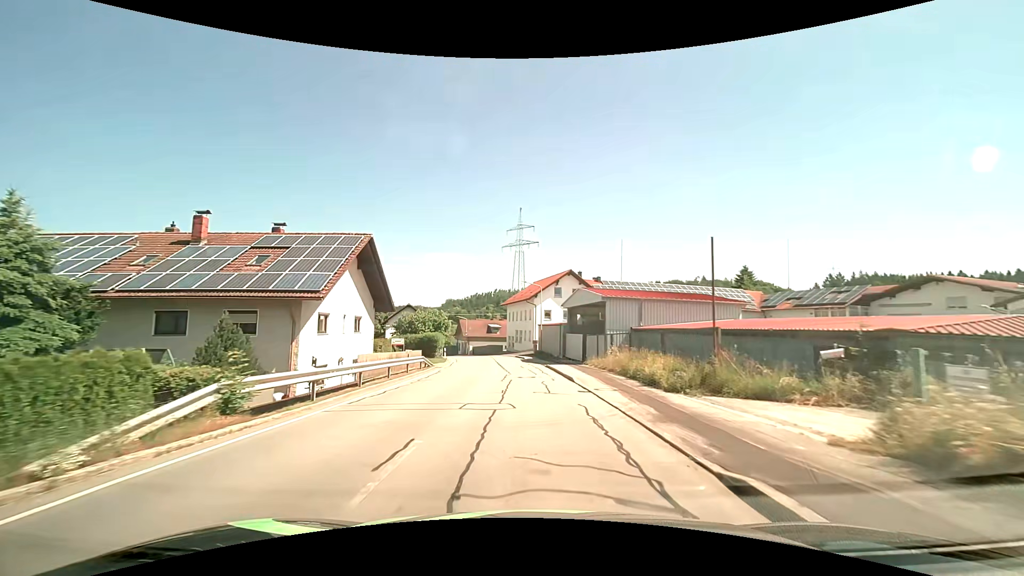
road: secondary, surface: asphalt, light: Day
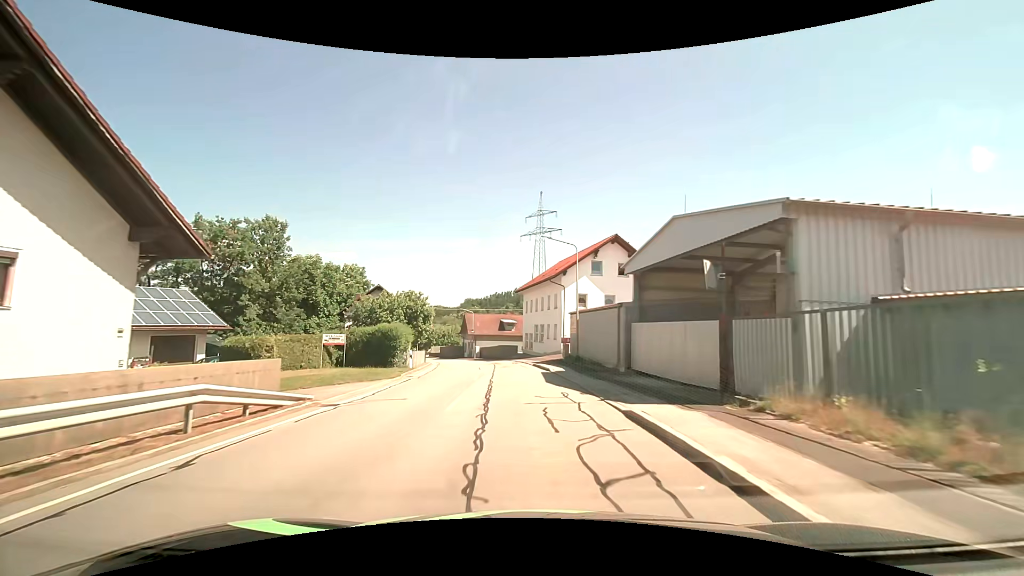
(-0.3, +21.4) m; -2°
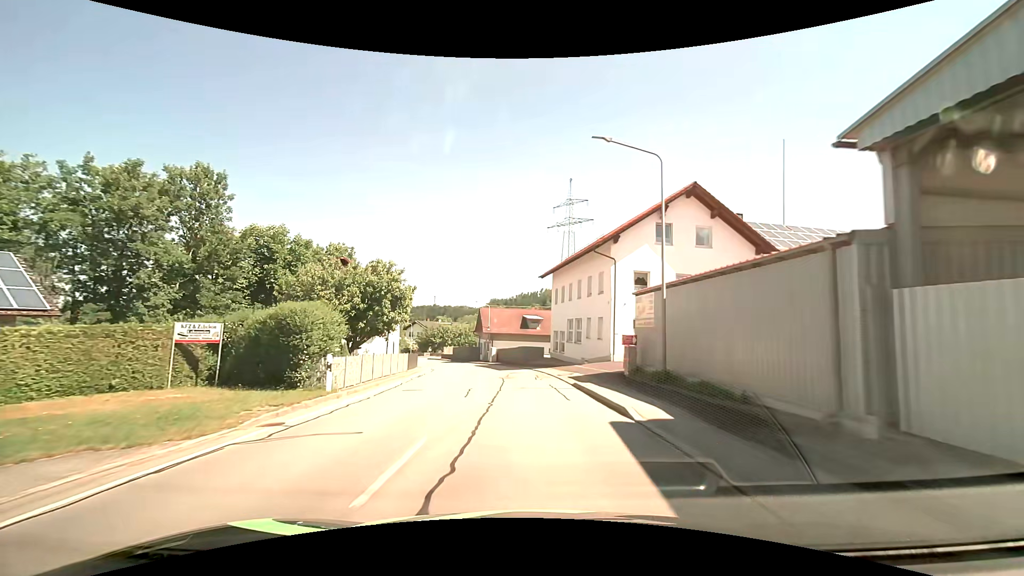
(-0.4, +14.8) m; -3°
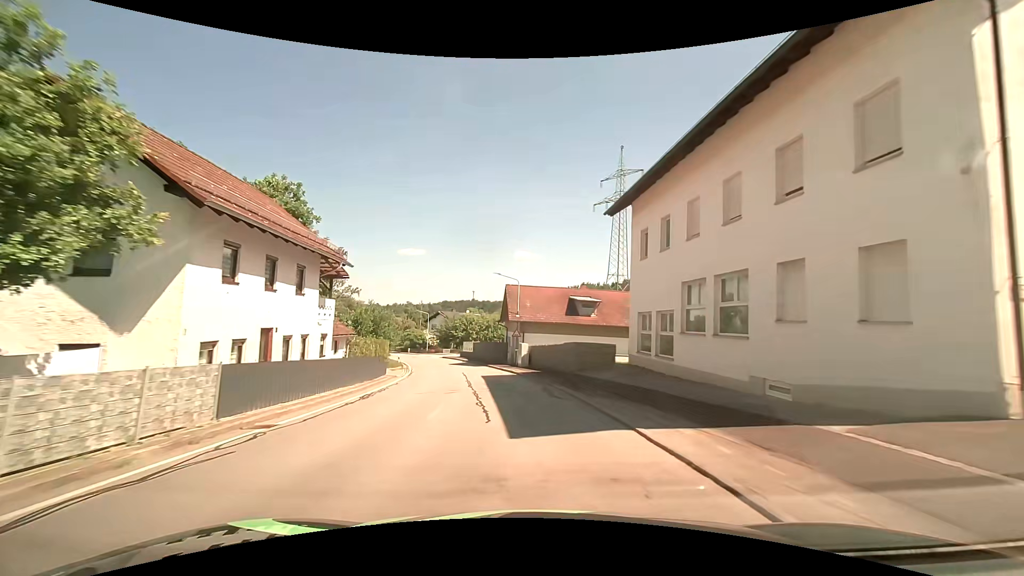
(-0.9, +22.1) m; -5°
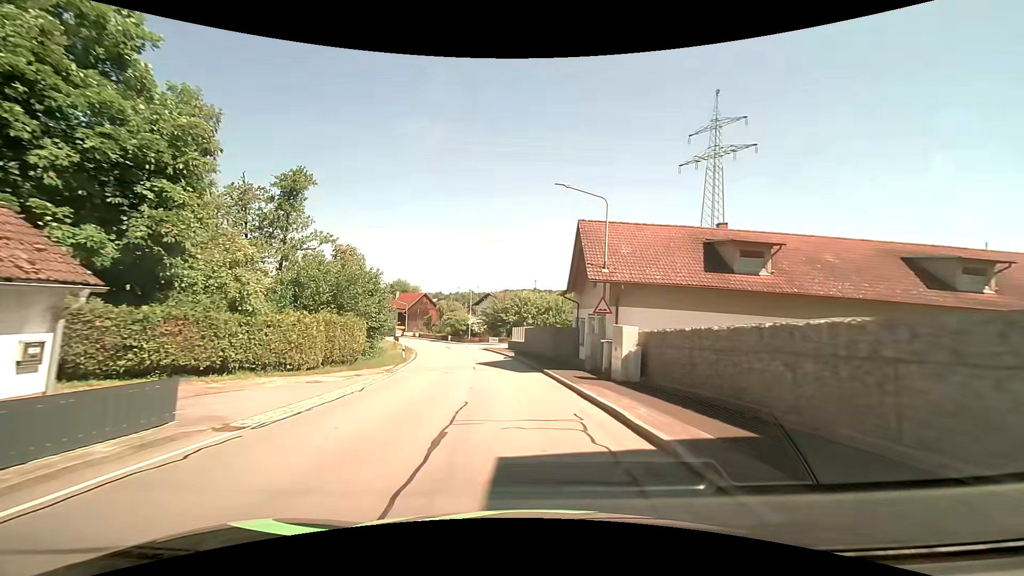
(-1.4, +21.3) m; -7°
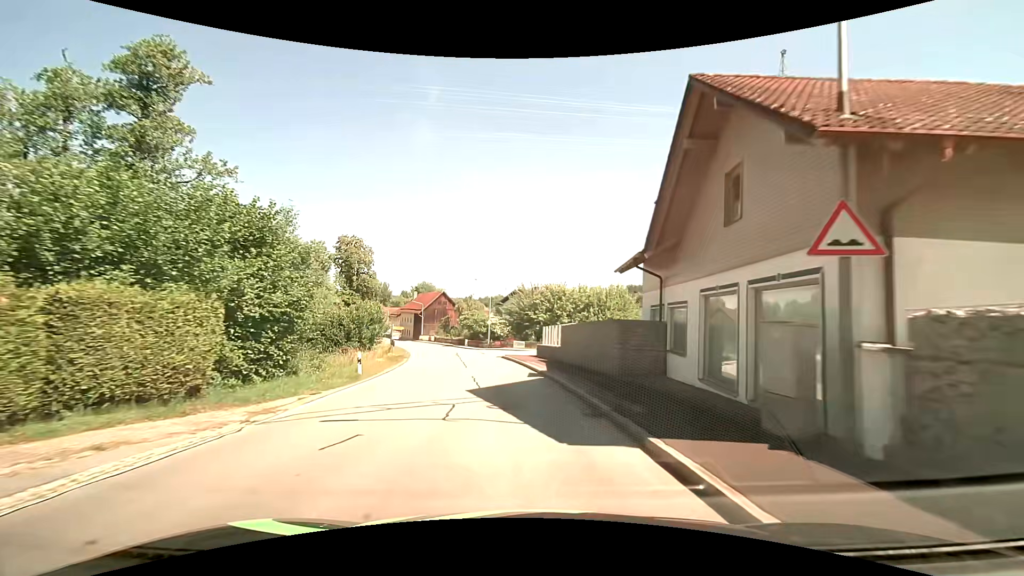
(-0.5, +14.1) m; -4°
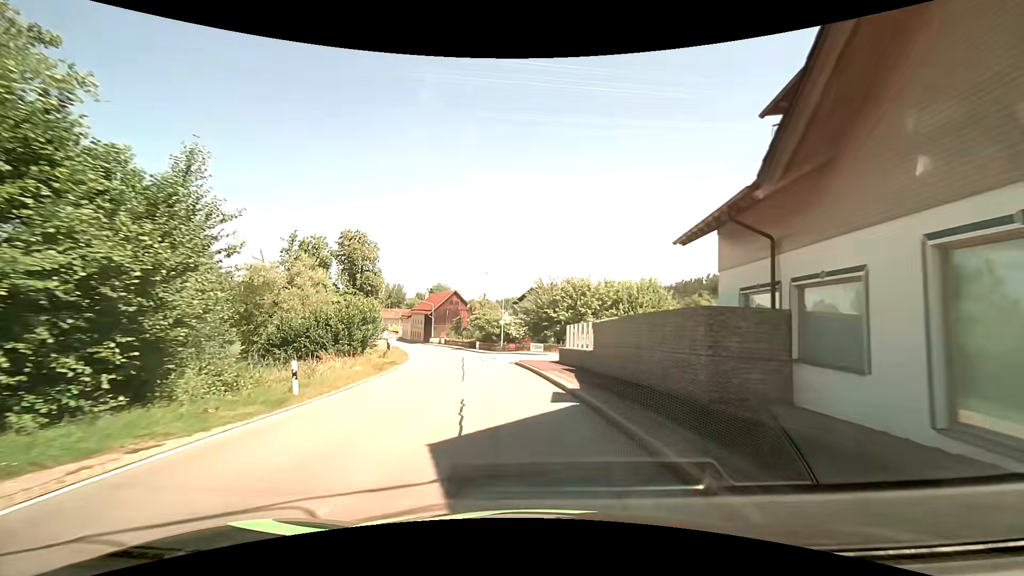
(-0.1, +7.0) m; -3°
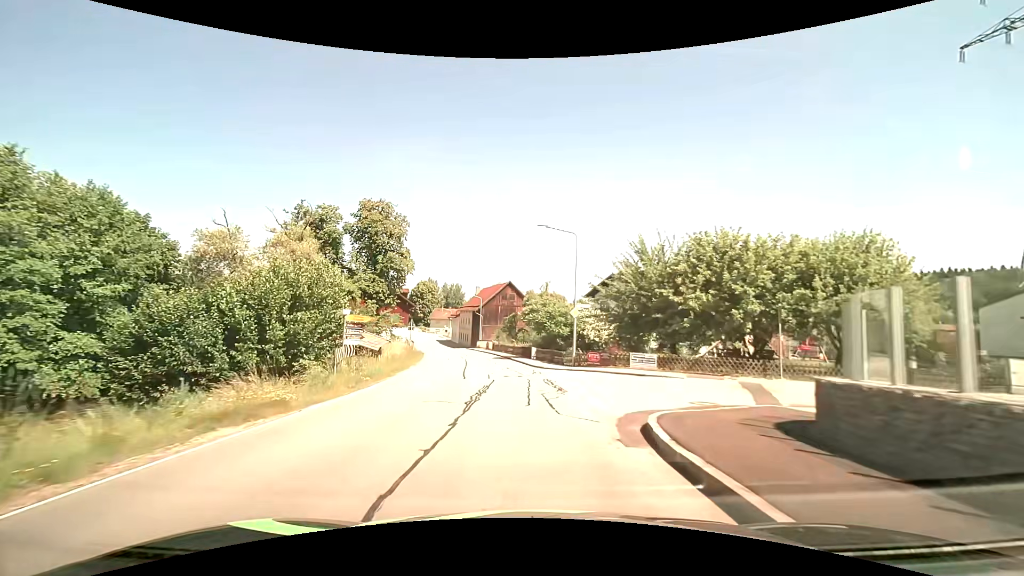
(-1.1, +21.2) m; -7°
